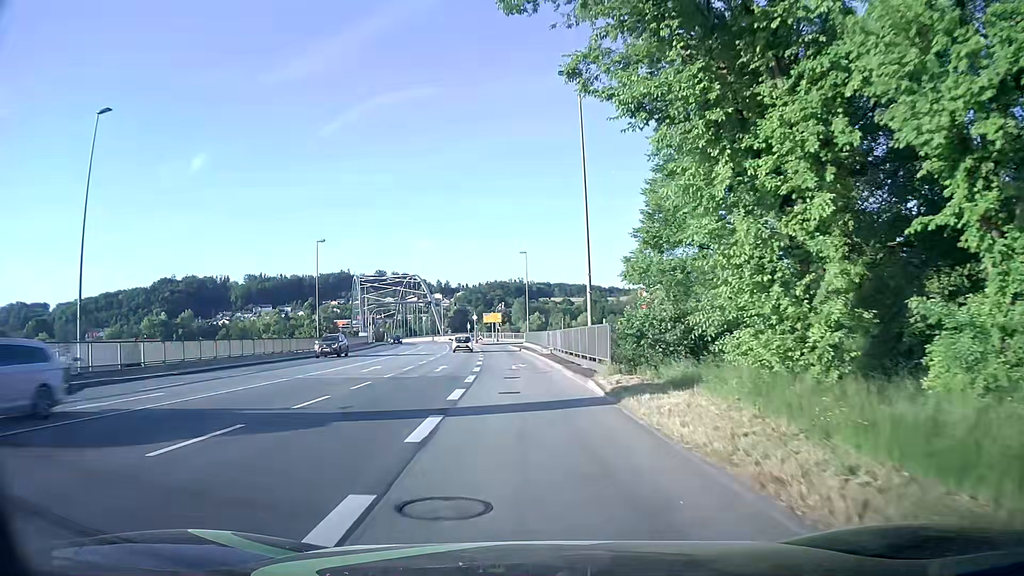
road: primary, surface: asphalt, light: Day
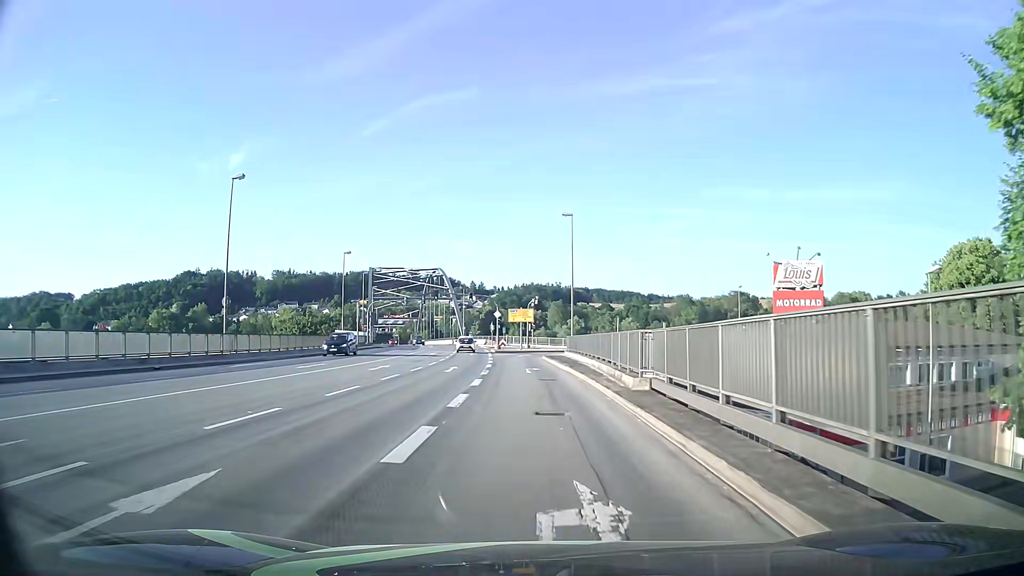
(-0.7, +25.6) m; -3°
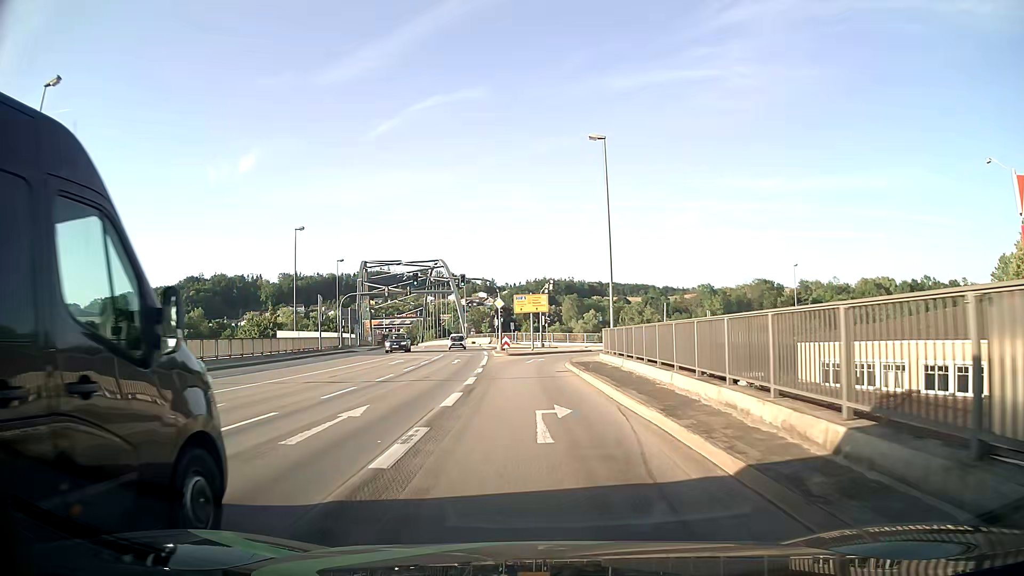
(-0.1, +18.2) m; -1°
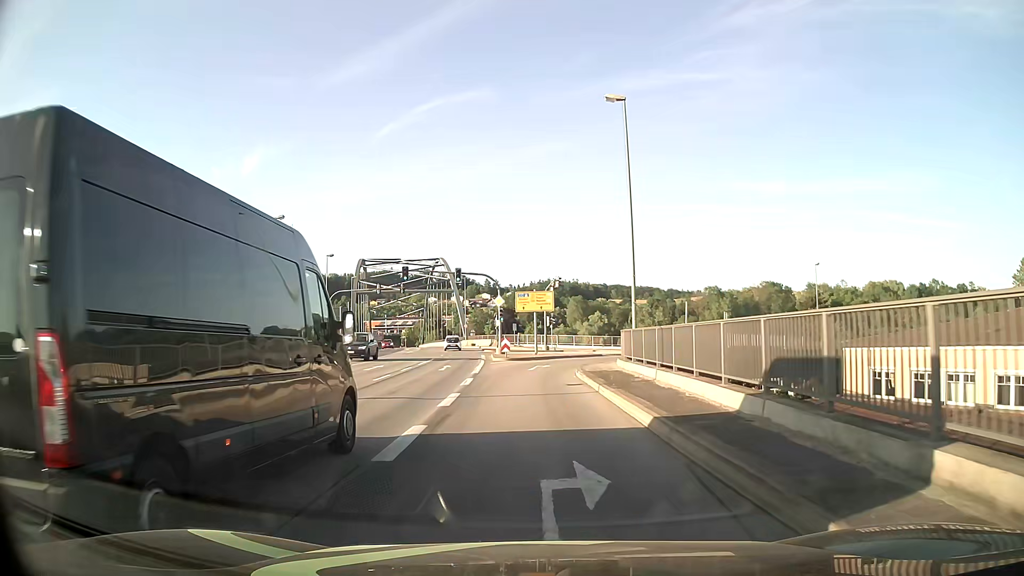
(0.0, +5.6) m; 0°
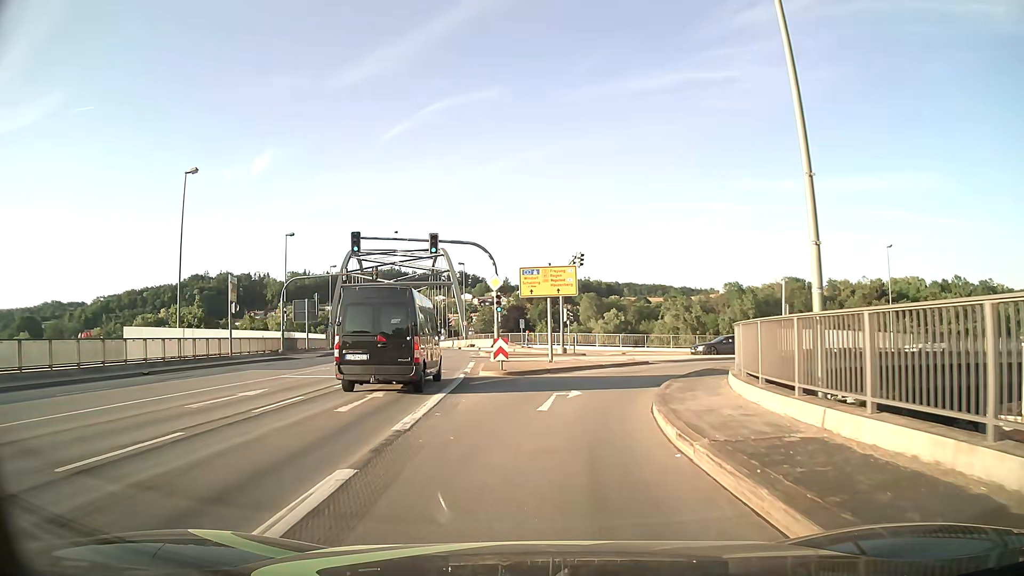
(-0.1, +15.3) m; -1°
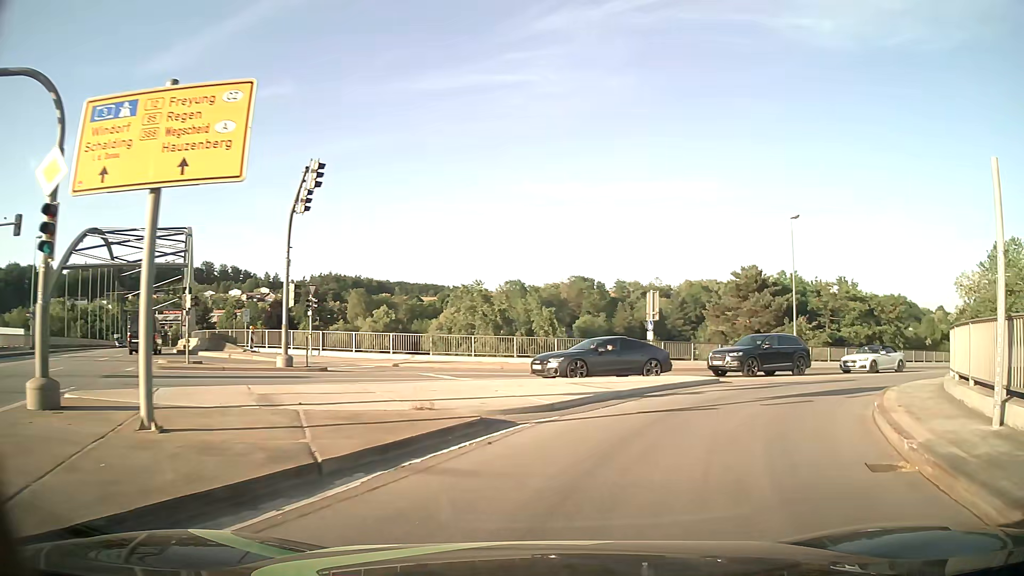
(+2.0, +21.3) m; +19°
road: primary_link
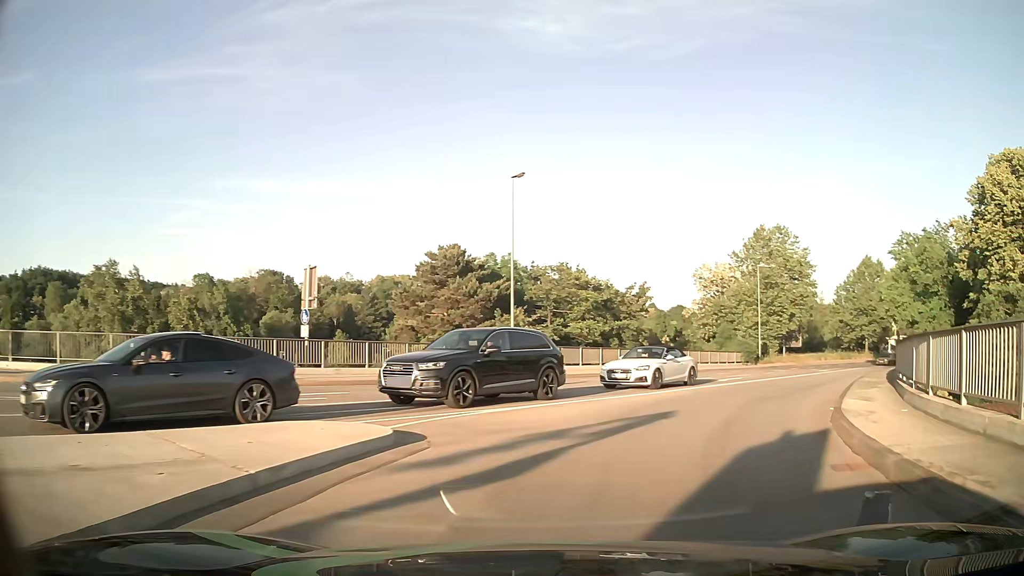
(+2.7, +11.8) m; +27°
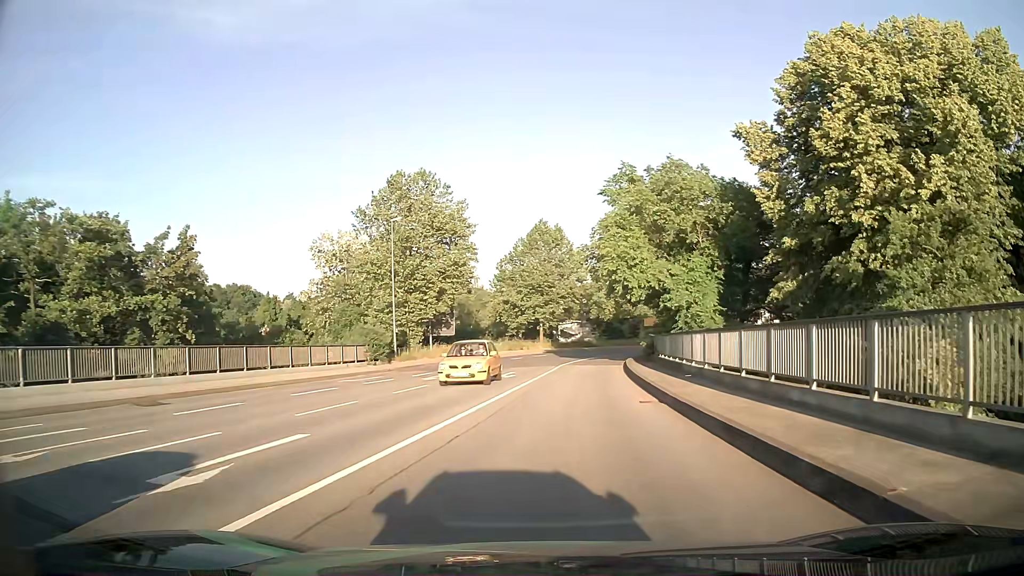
(+6.6, +20.9) m; +30°
(0, +10) (+1, +20) (+2, +30) (+3, +40) (+5, +50) (+7, +59) (+12, +68) (+18, +76) (+25, +83) (+34, +88) m
